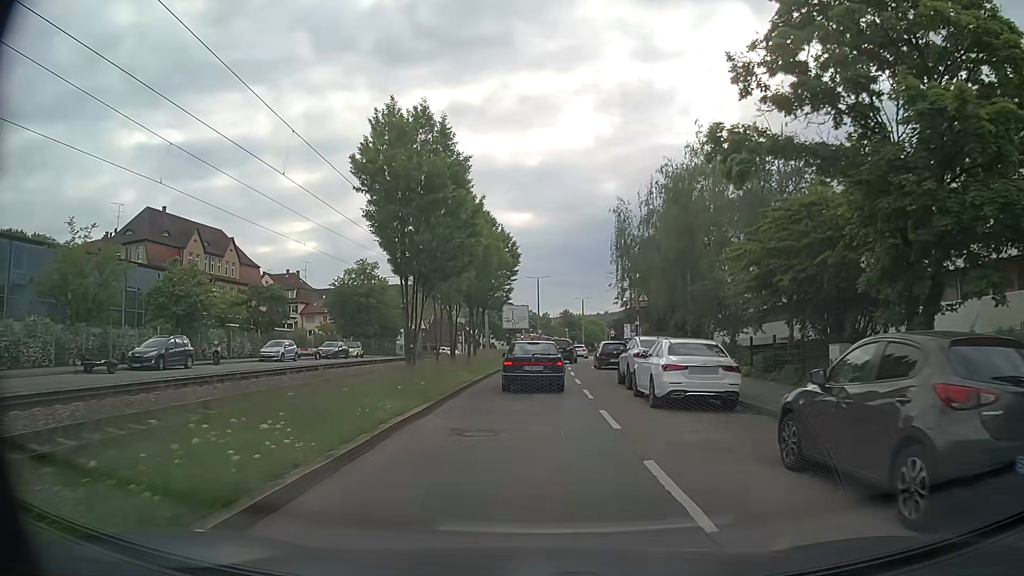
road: secondary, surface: asphalt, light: Day
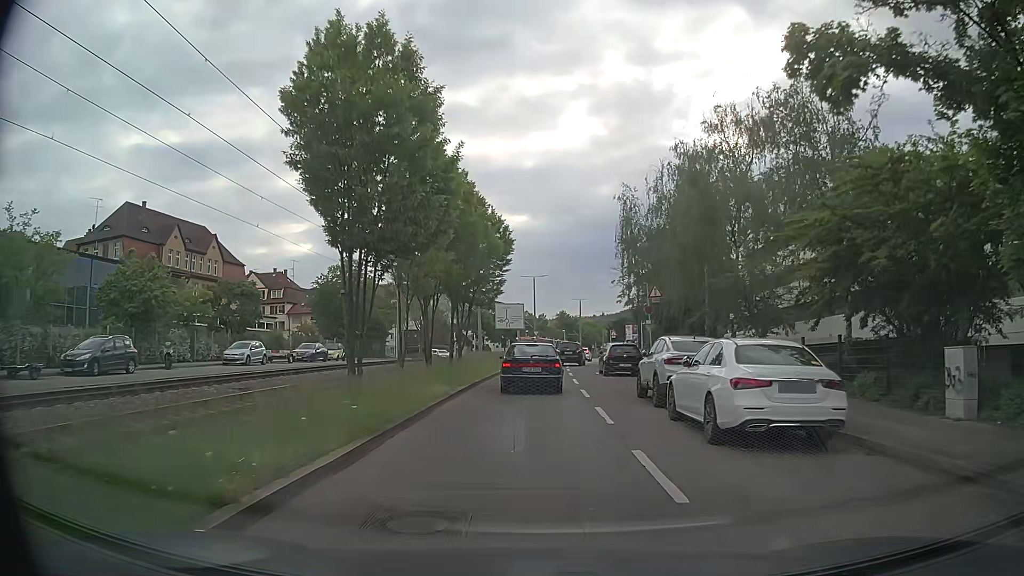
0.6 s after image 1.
(0.0, +5.1) m; 0°
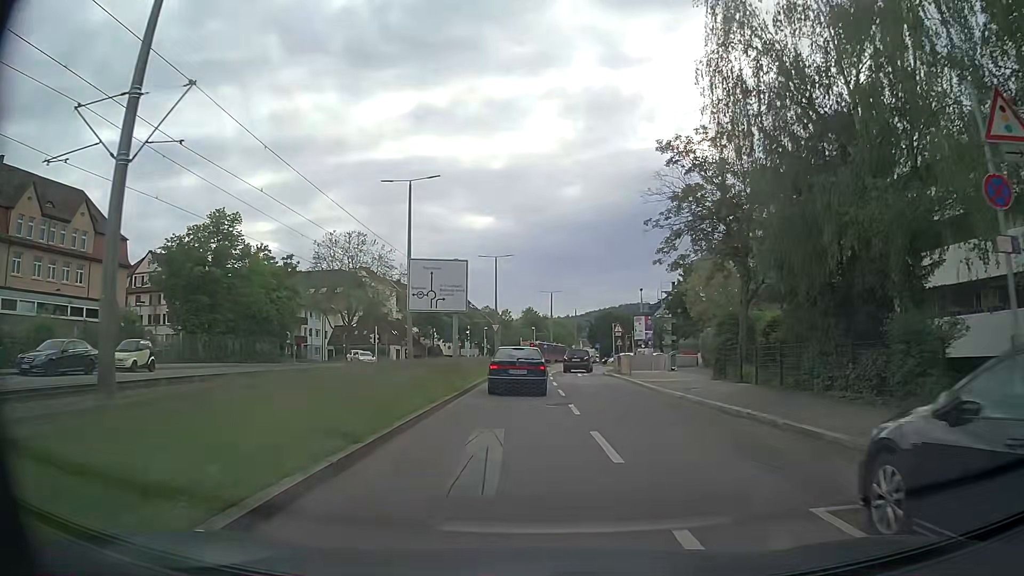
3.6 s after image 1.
(+0.5, +28.0) m; +3°
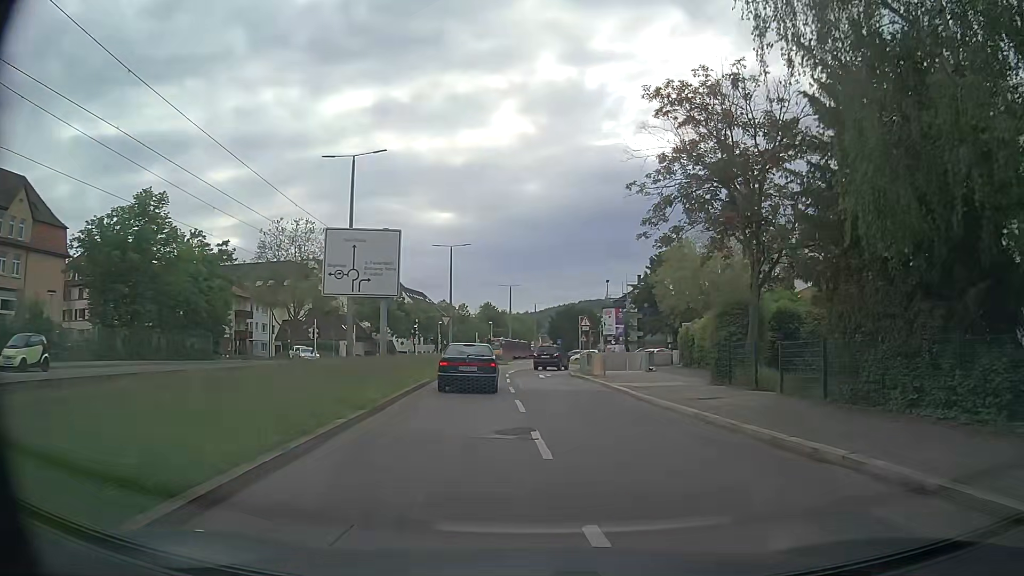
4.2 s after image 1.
(+0.2, +5.9) m; +5°
